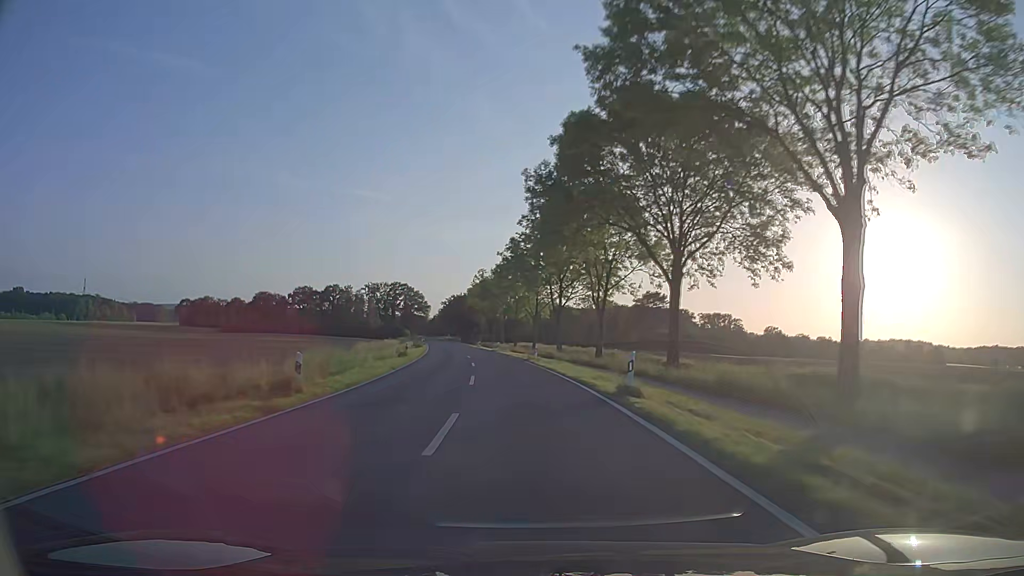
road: secondary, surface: asphalt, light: Day
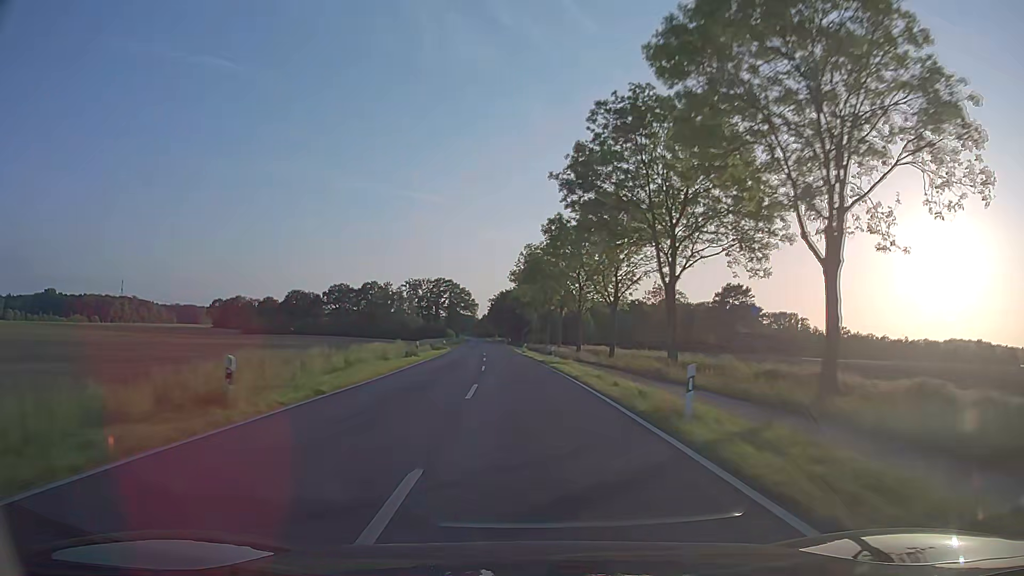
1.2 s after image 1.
(-1.3, +29.1) m; -5°
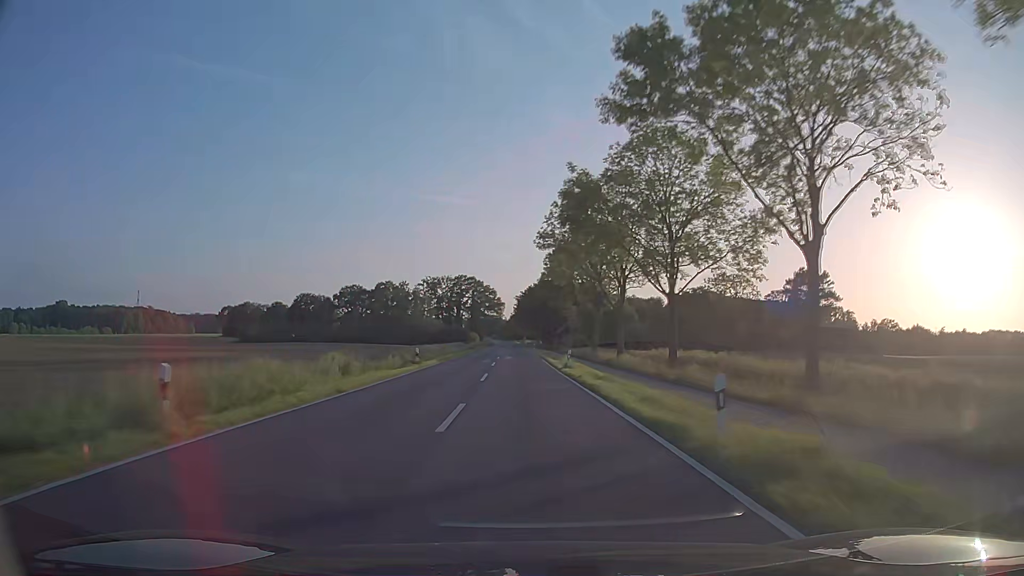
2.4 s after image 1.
(-0.7, +29.0) m; -3°
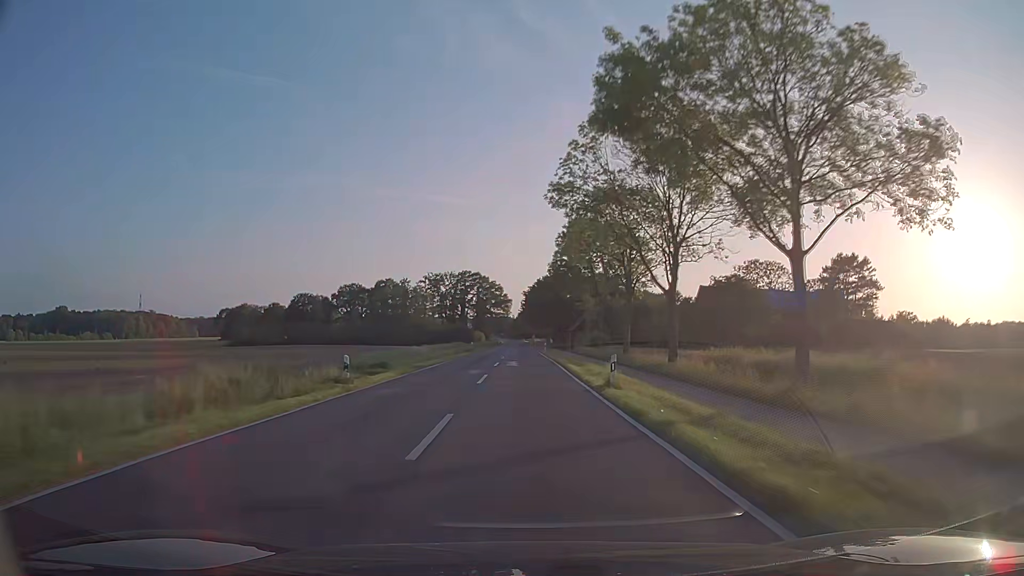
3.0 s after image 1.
(-0.1, +14.4) m; -1°
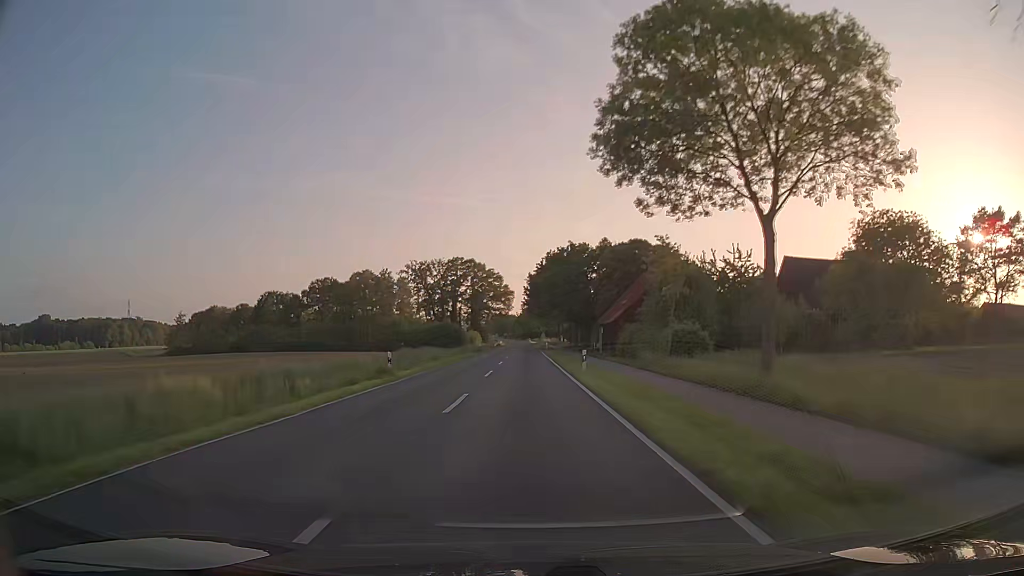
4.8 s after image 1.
(-0.1, +42.8) m; 0°
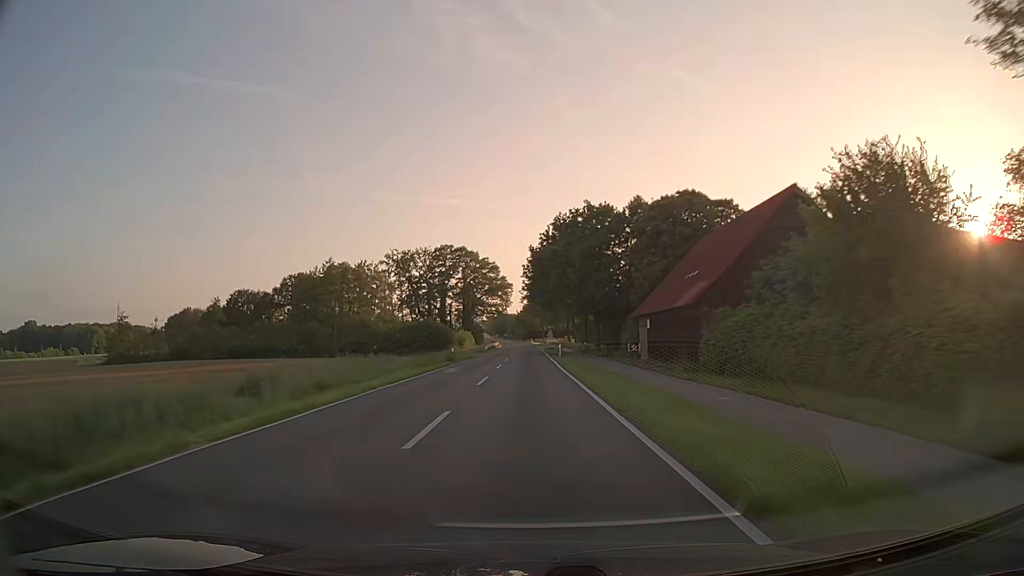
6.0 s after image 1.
(0.0, +28.2) m; 0°
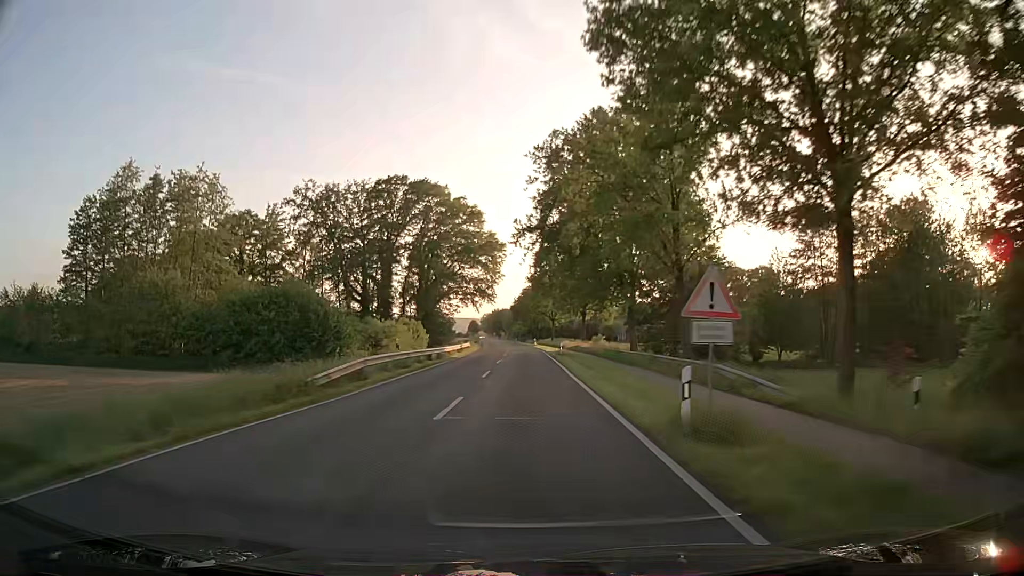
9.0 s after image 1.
(0.0, +68.9) m; 0°
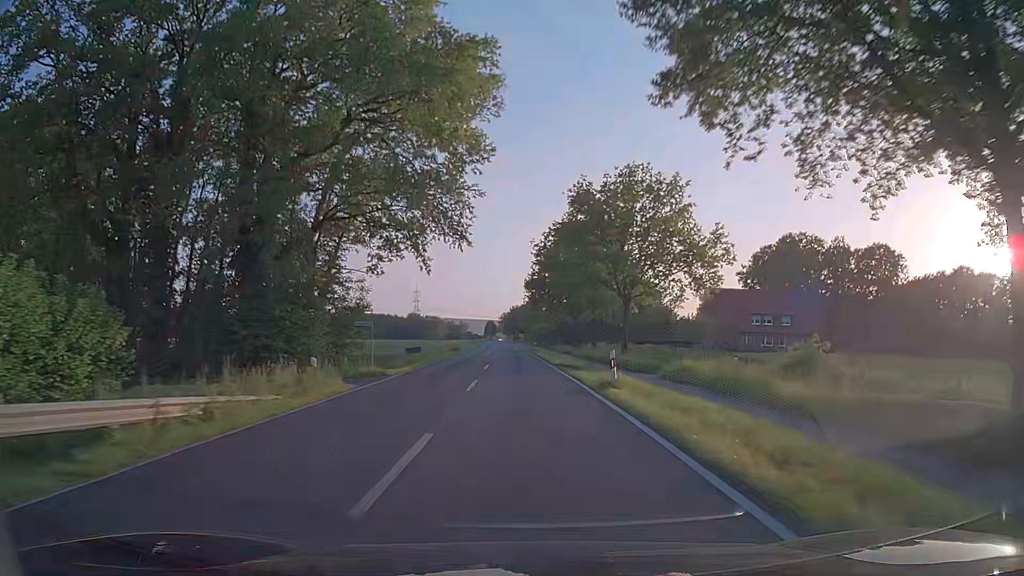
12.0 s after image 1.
(-0.7, +66.1) m; -2°
